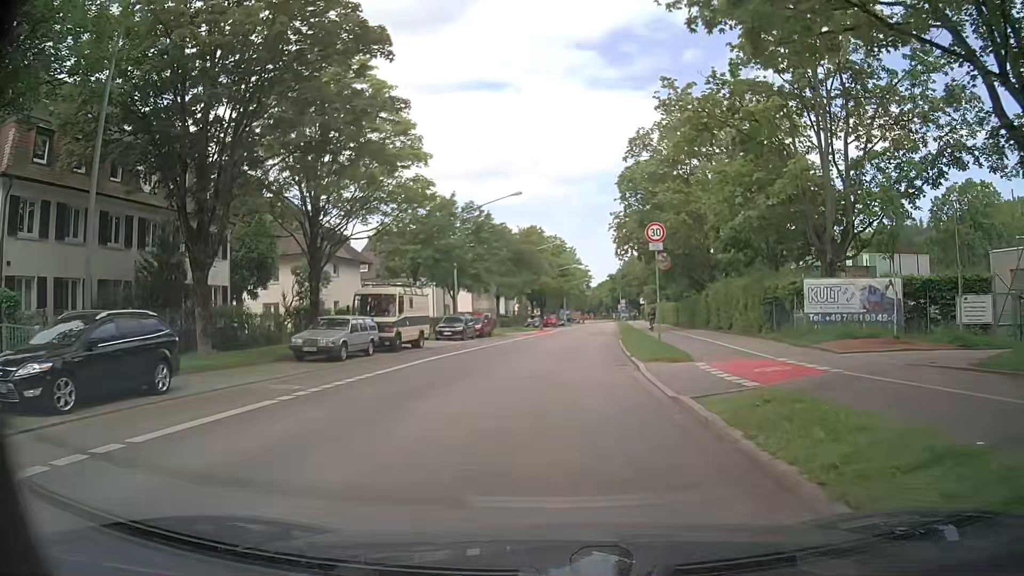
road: secondary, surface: asphalt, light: Day
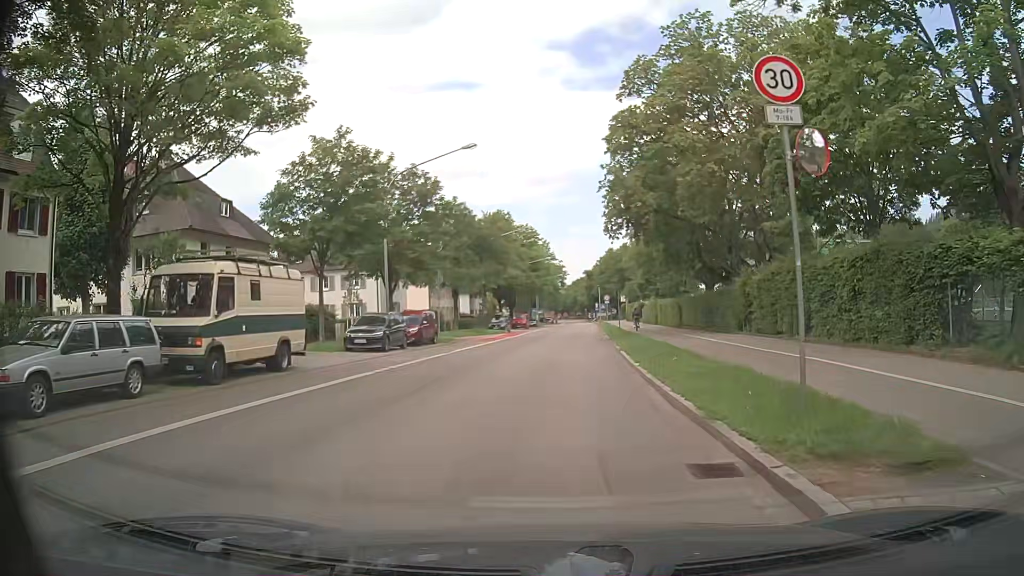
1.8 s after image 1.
(+0.3, +13.5) m; +2°
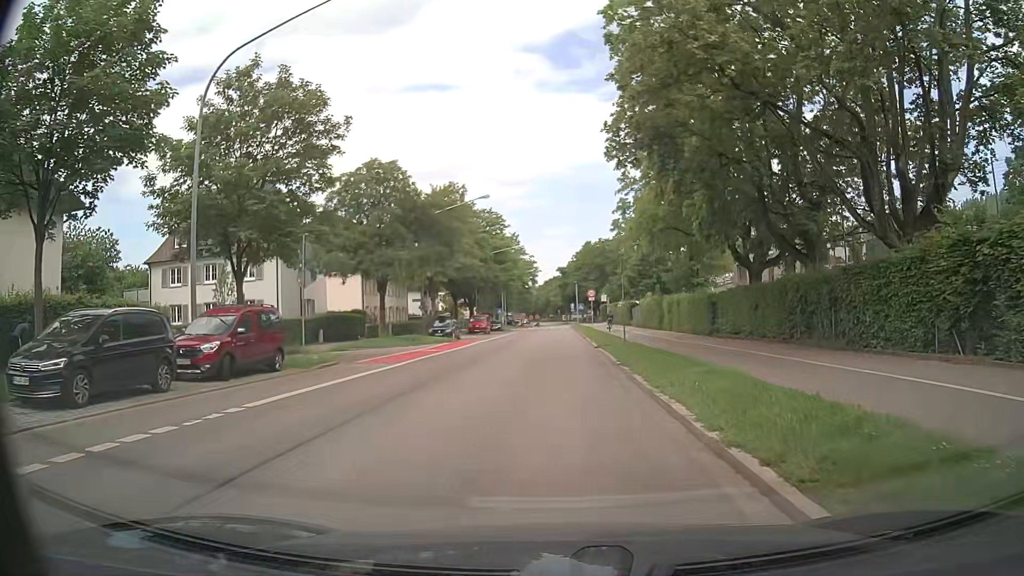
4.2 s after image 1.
(+0.5, +17.9) m; +2°
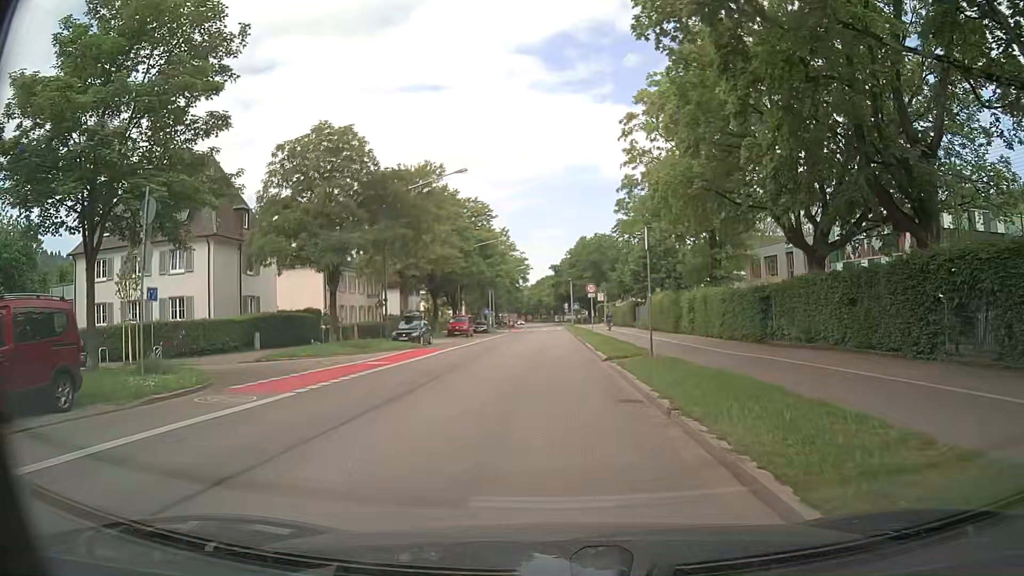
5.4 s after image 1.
(+0.1, +9.0) m; +1°
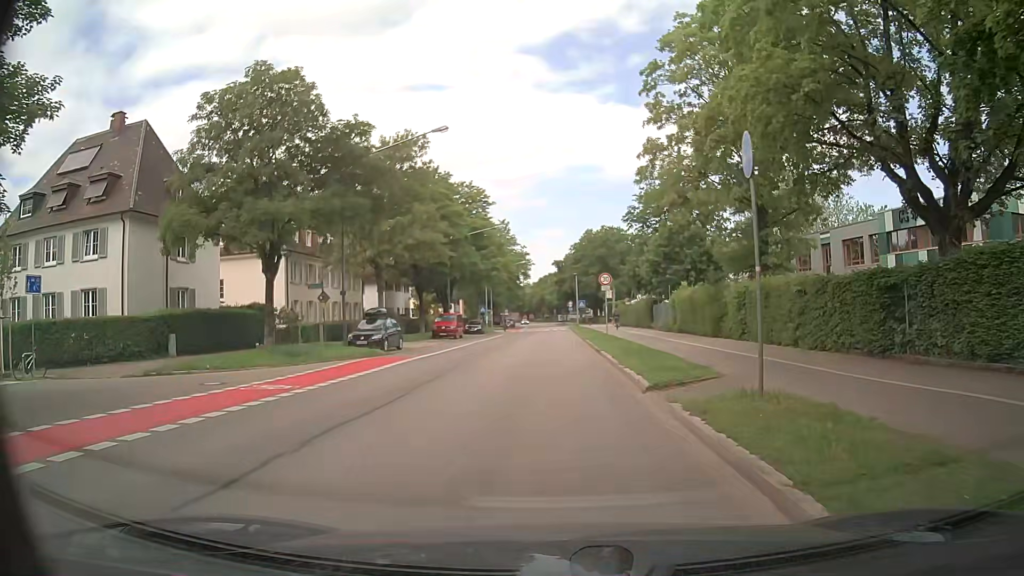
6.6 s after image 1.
(-0.1, +9.0) m; -1°
(0, +10) (0, +20) (0, +30) (+1, +40) (+1, +50) (+1, +60) (+1, +70) (+1, +80) (+1, +90) (+2, +100) m
